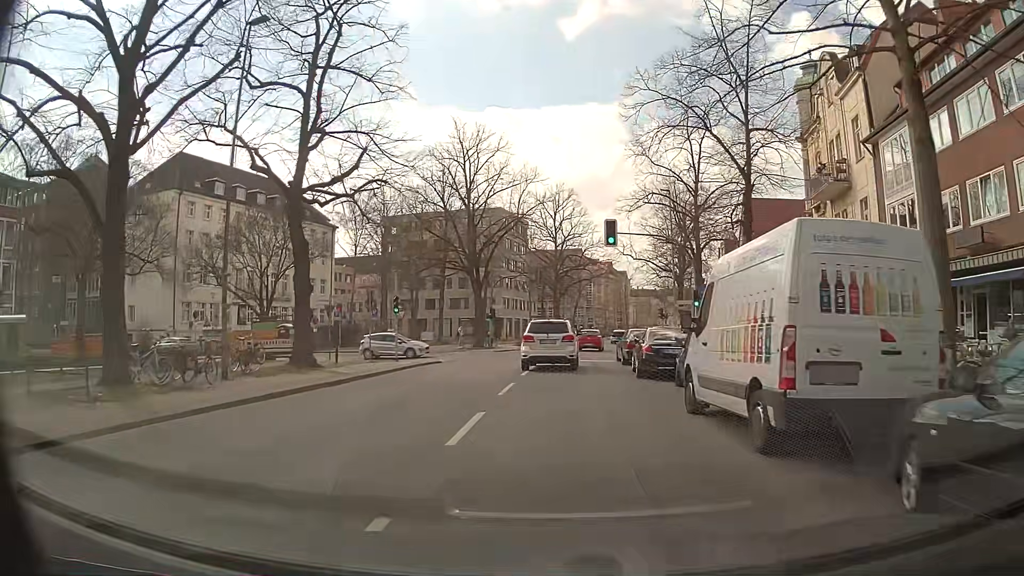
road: secondary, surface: asphalt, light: Day
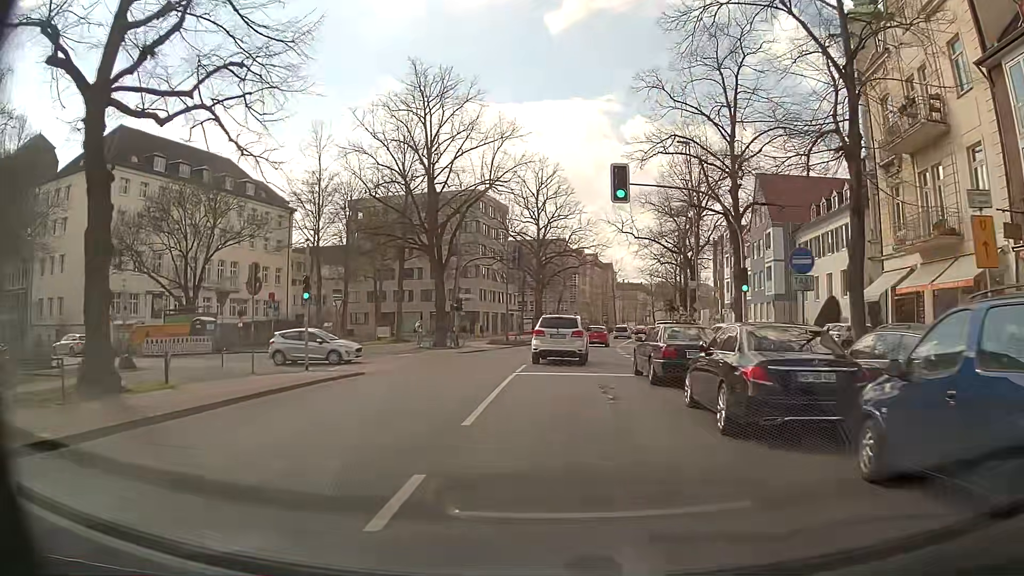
(+0.1, +11.1) m; +2°
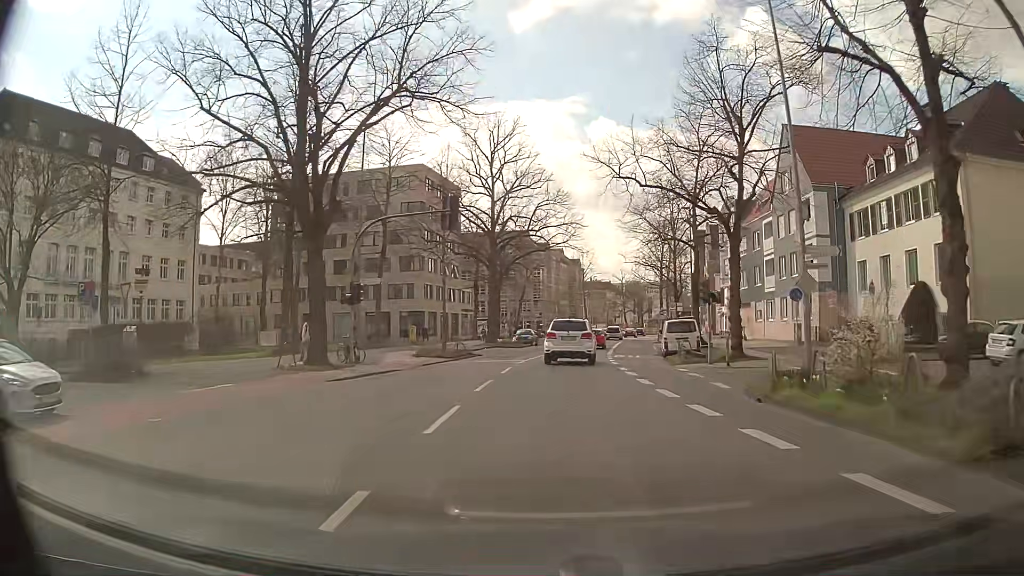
(+0.3, +17.5) m; +2°
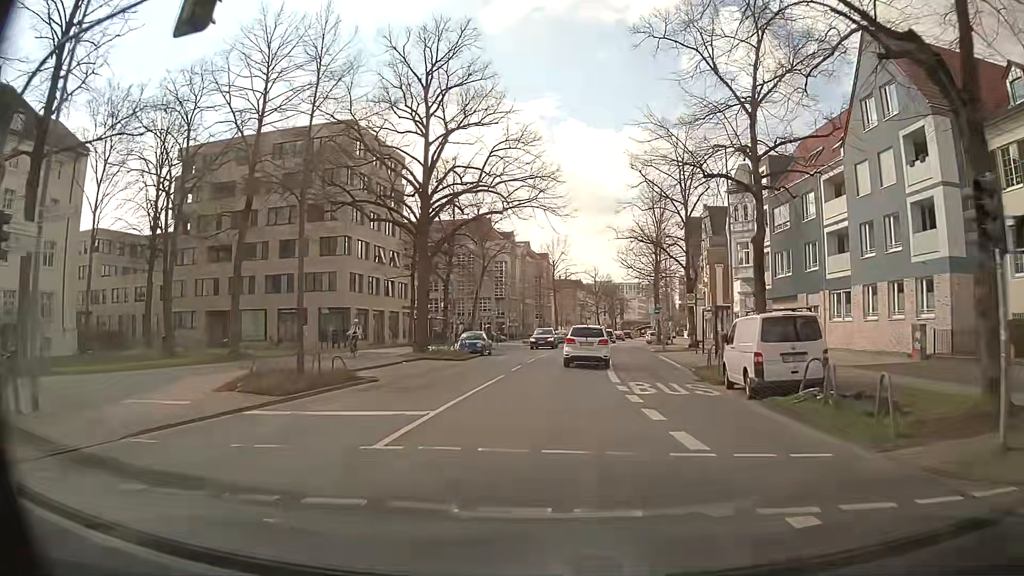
(+0.7, +18.9) m; +3°
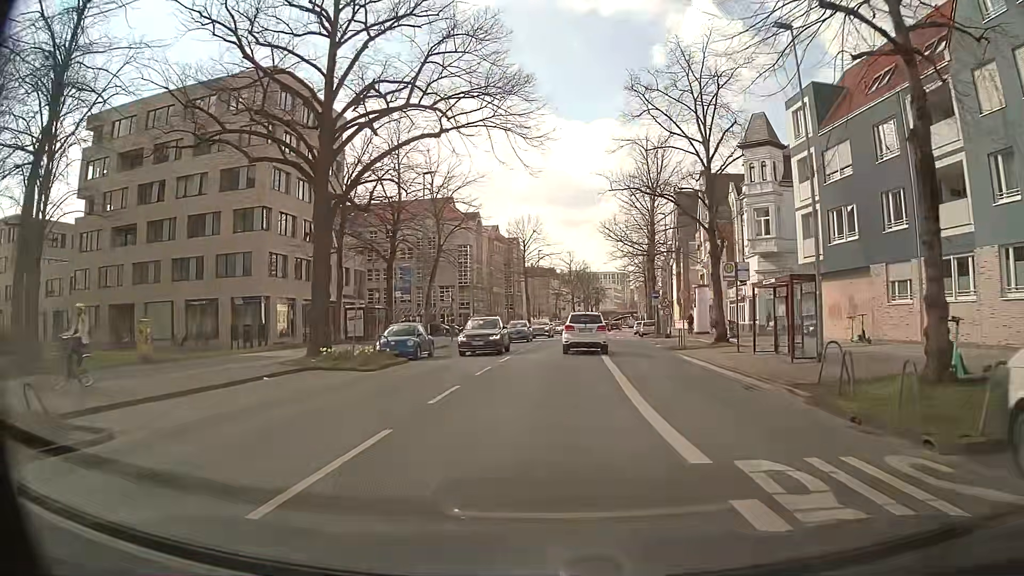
(+0.4, +13.5) m; +2°
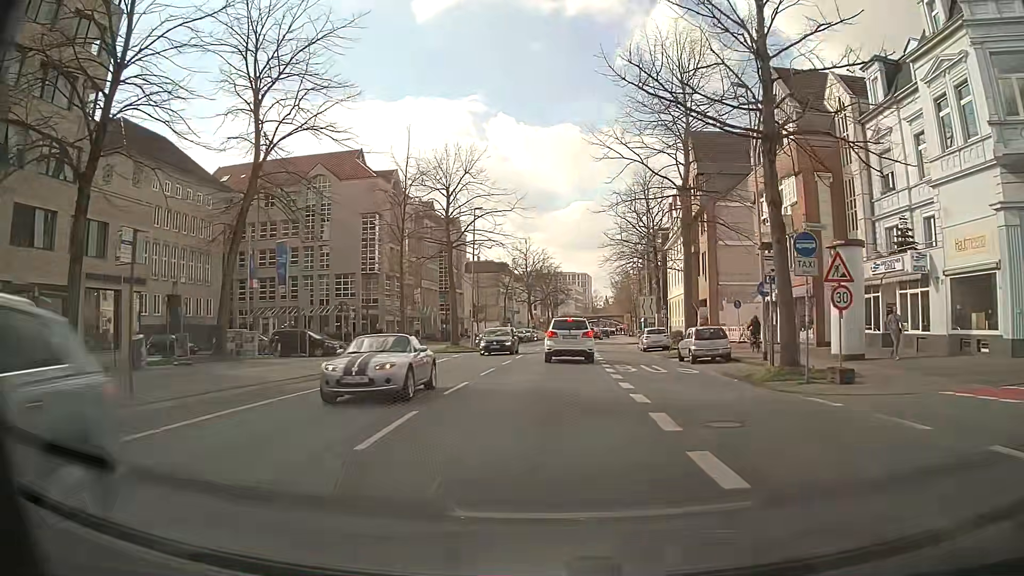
(+1.3, +34.2) m; +4°
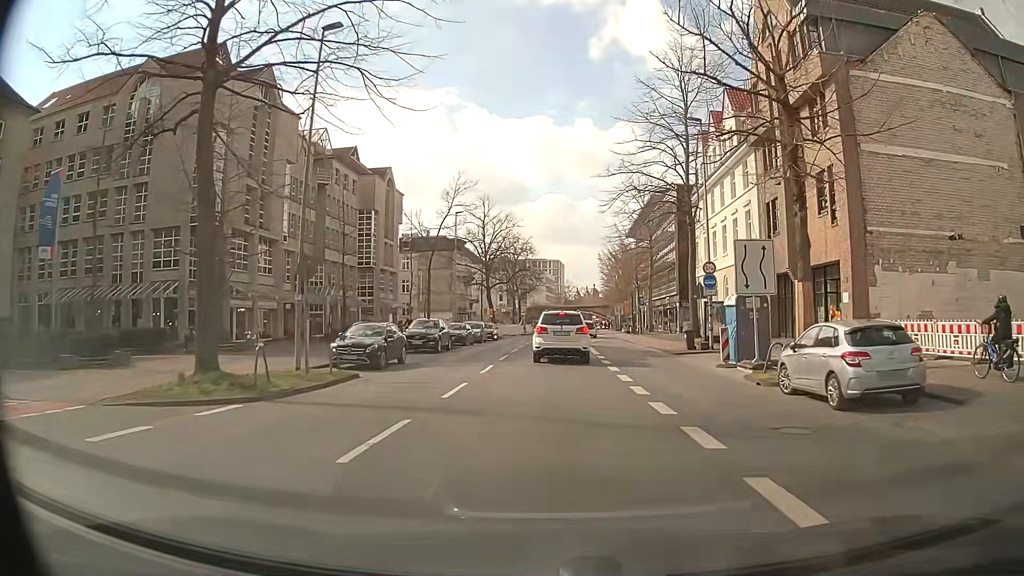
(+0.7, +31.1) m; +3°
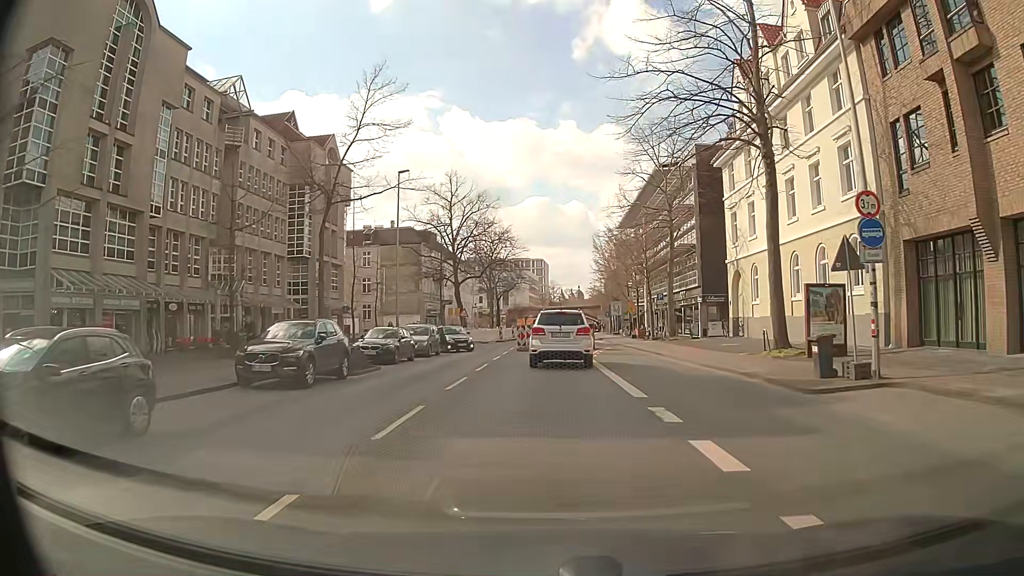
(+0.3, +16.3) m; +1°
(0, +10) (0, +20) (+1, +30) (+2, +40) (+3, +50) (+4, +60) (+4, +70) (+4, +80) (+5, +90) (+5, +100) m
